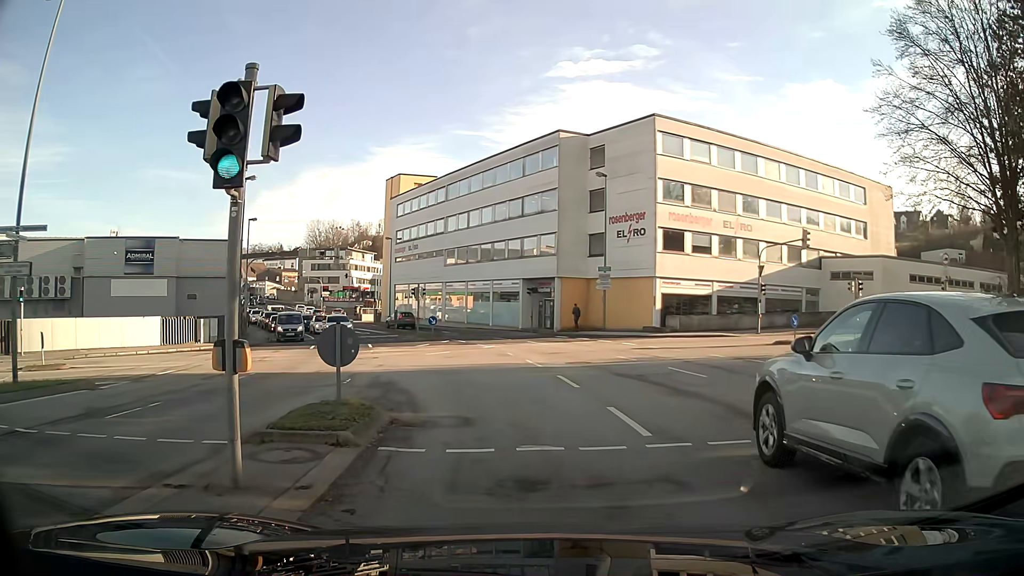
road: tertiary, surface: asphalt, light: Day
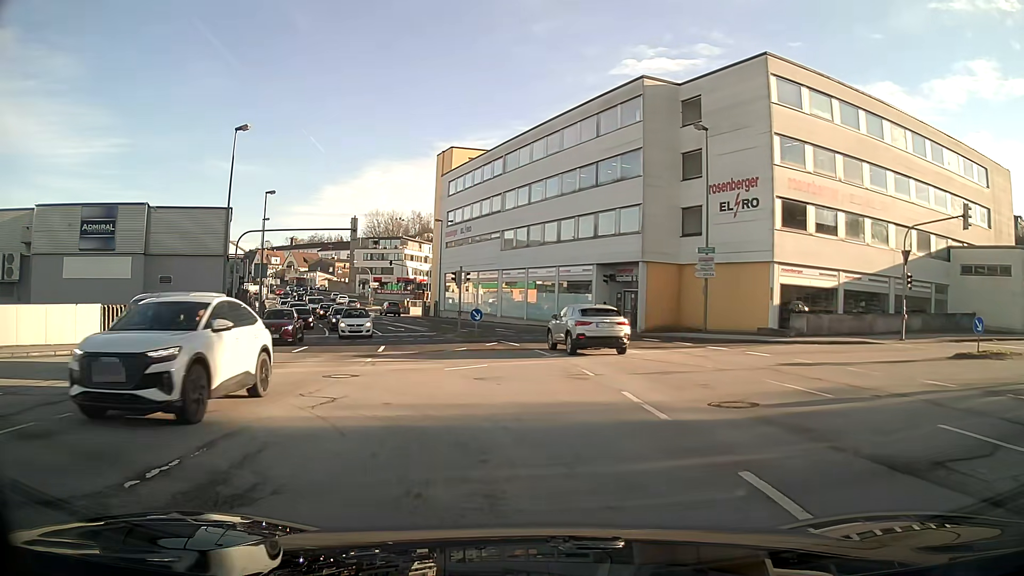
(-0.5, +10.8) m; -6°
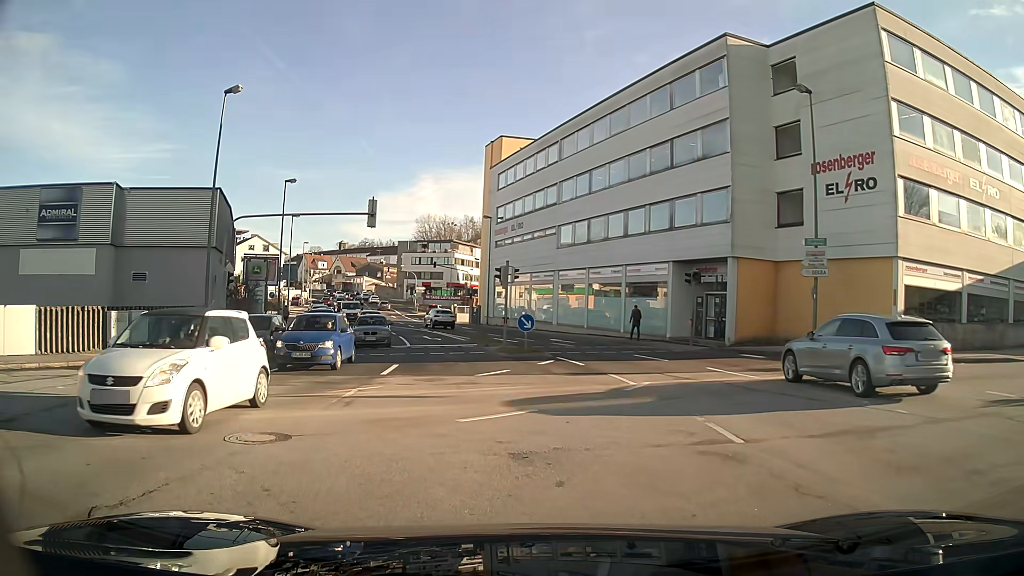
(-0.2, +6.9) m; -4°
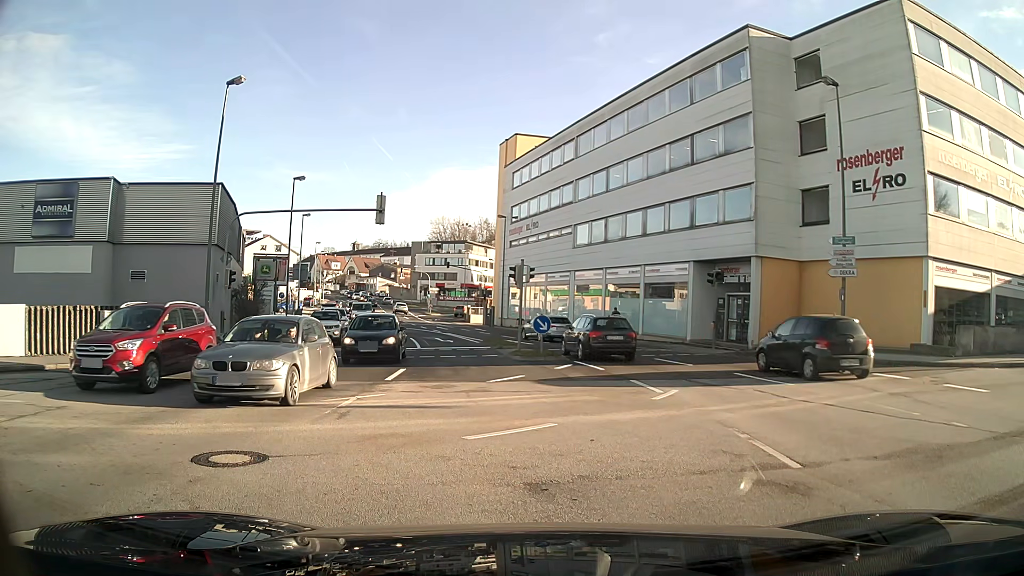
(0.0, +1.2) m; 0°
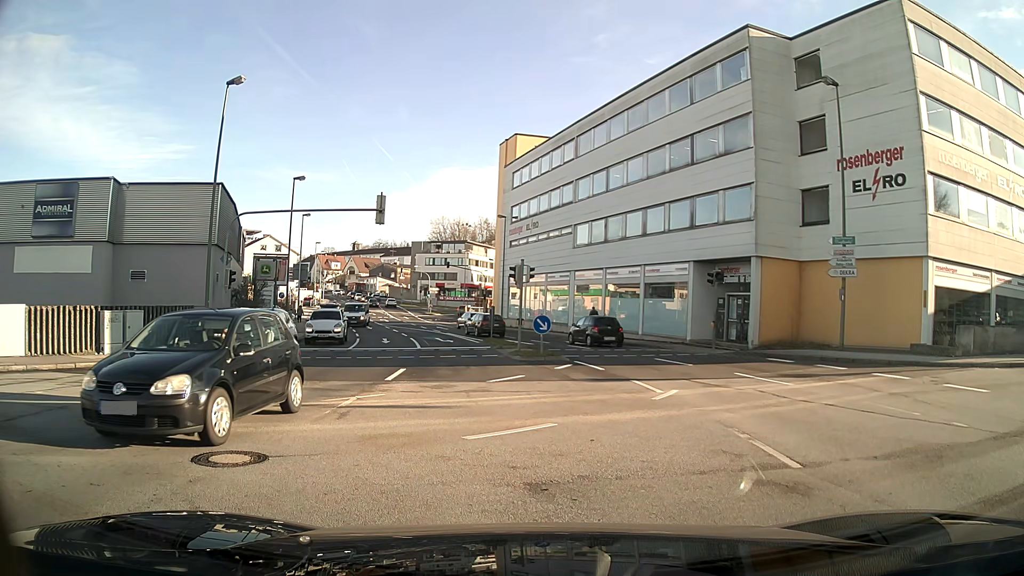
(0.0, 0.0) m; 0°
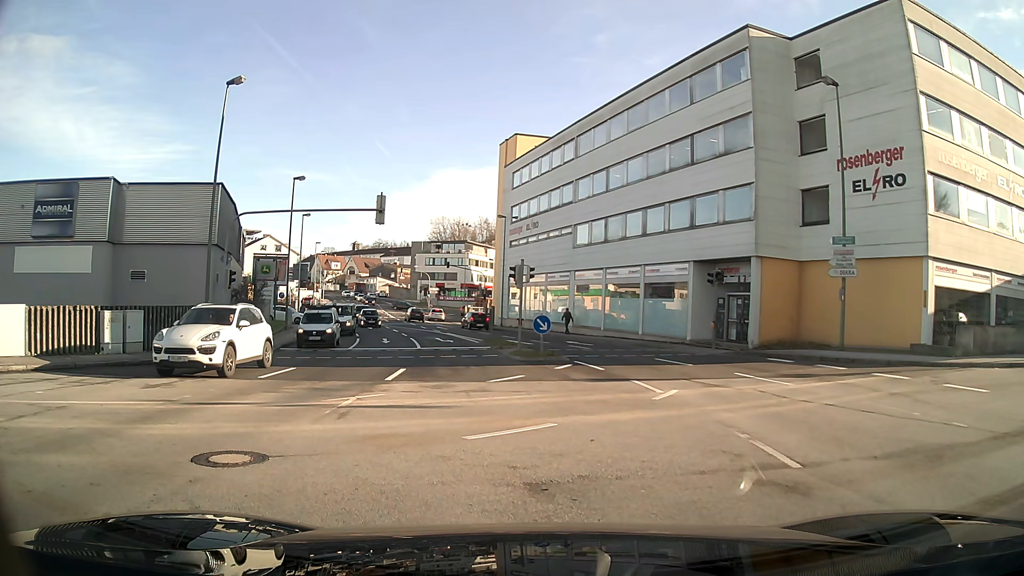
(0.0, 0.0) m; 0°
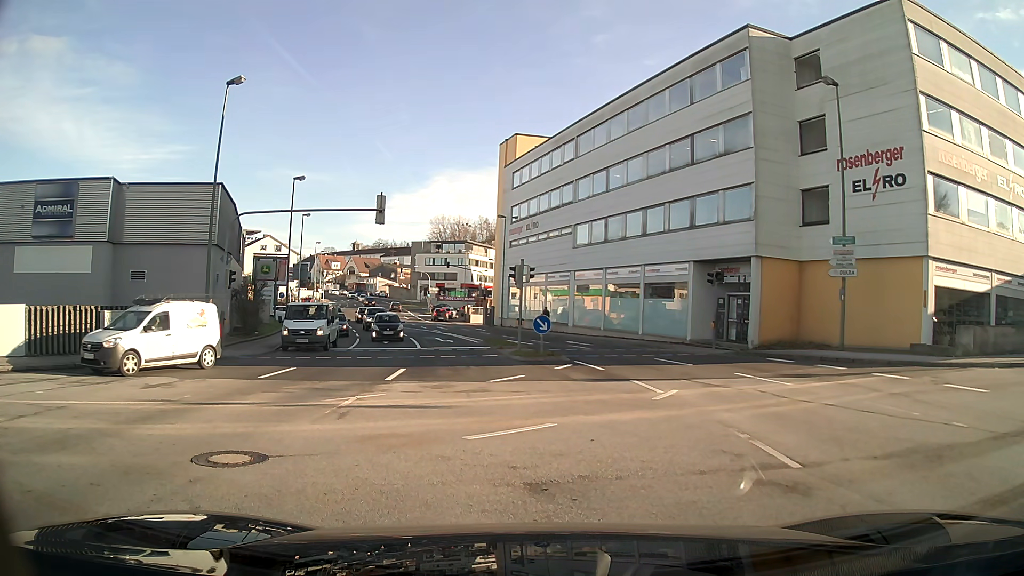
(0.0, 0.0) m; 0°
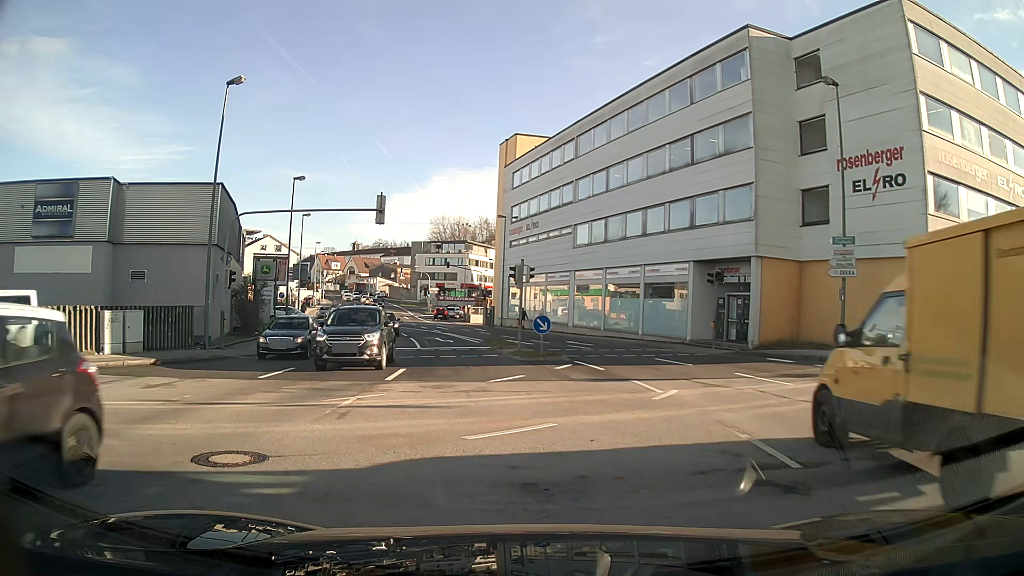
(0.0, 0.0) m; 0°
